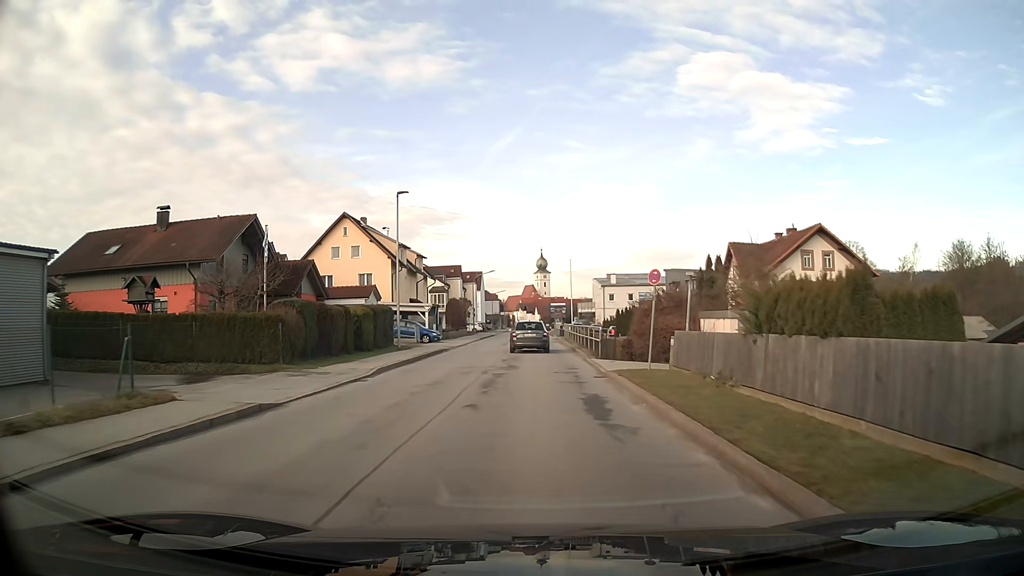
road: unclassified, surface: asphalt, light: Day
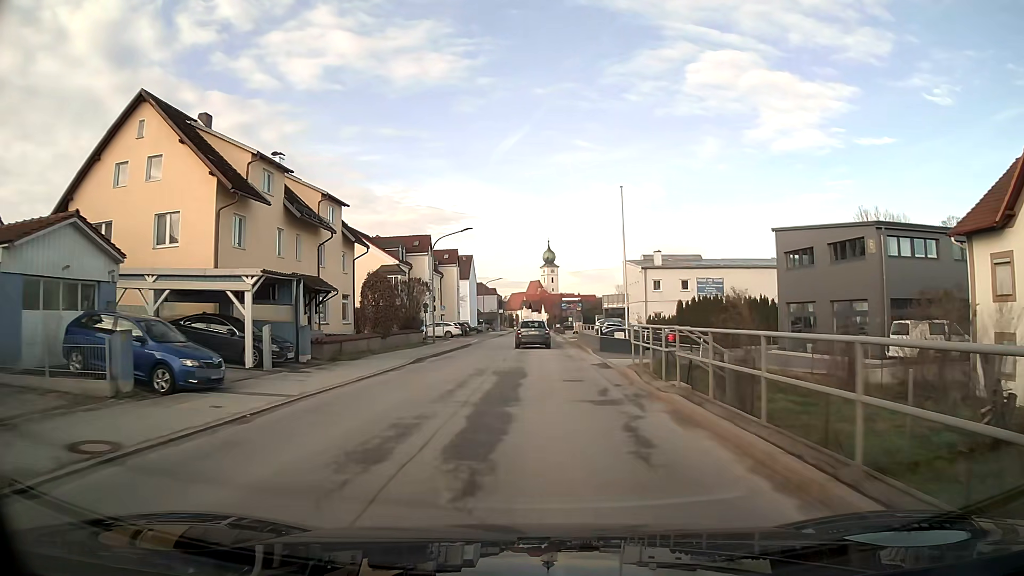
(-0.2, +34.9) m; 0°
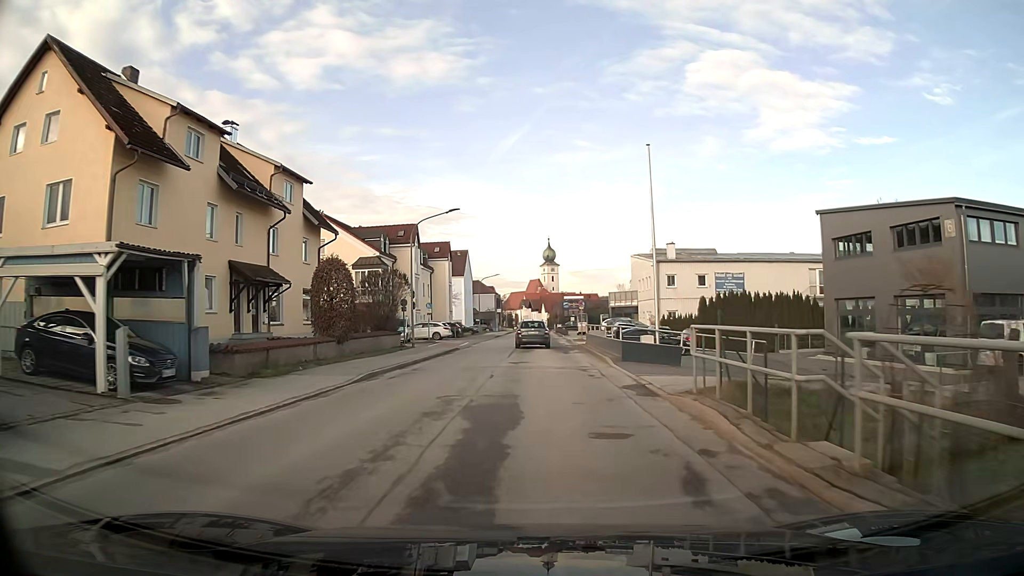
(0.0, +7.4) m; 0°
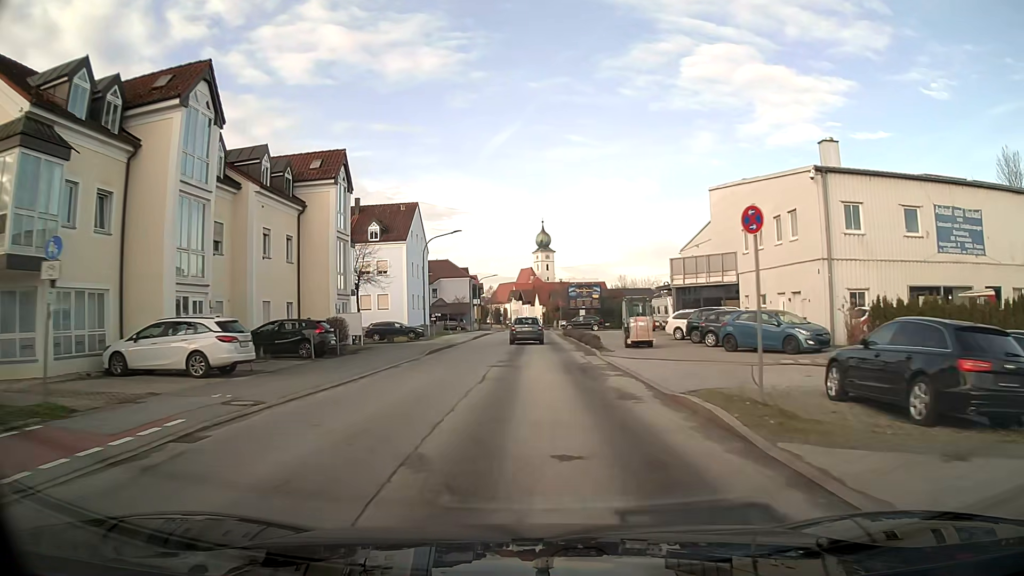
(+0.2, +38.7) m; +1°
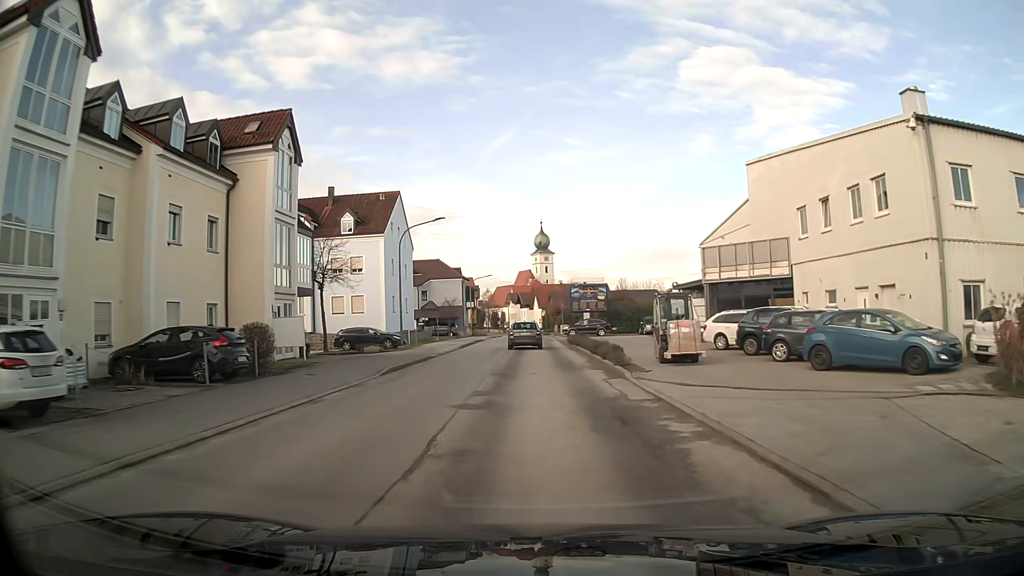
(0.0, +8.0) m; 0°
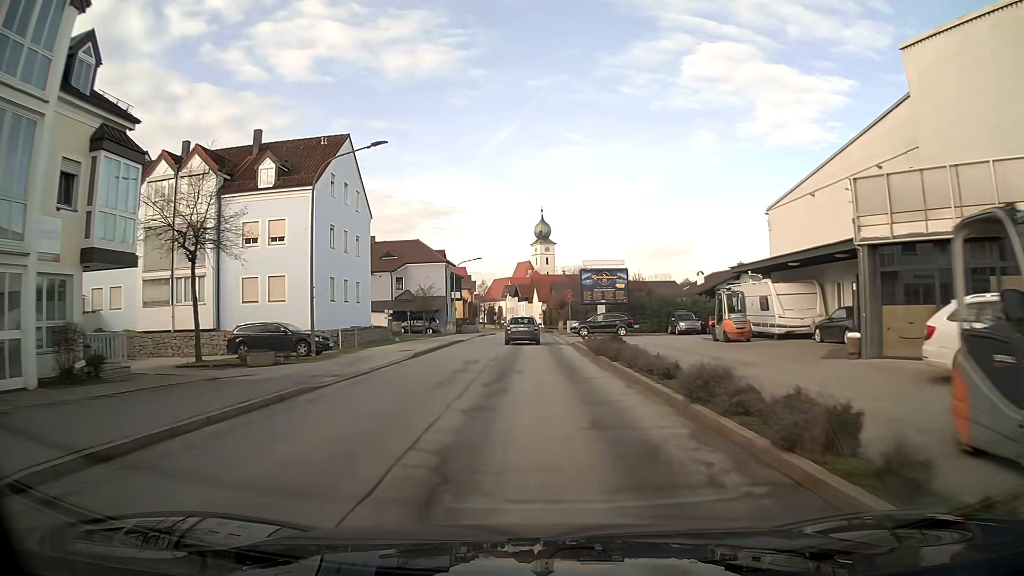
(0.0, +15.9) m; 0°
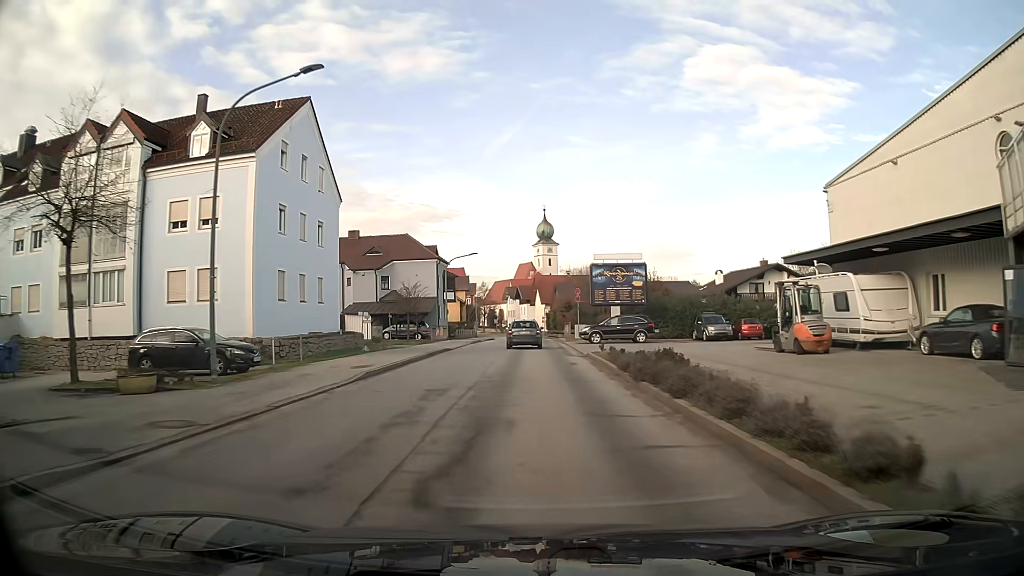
(0.0, +7.9) m; 0°
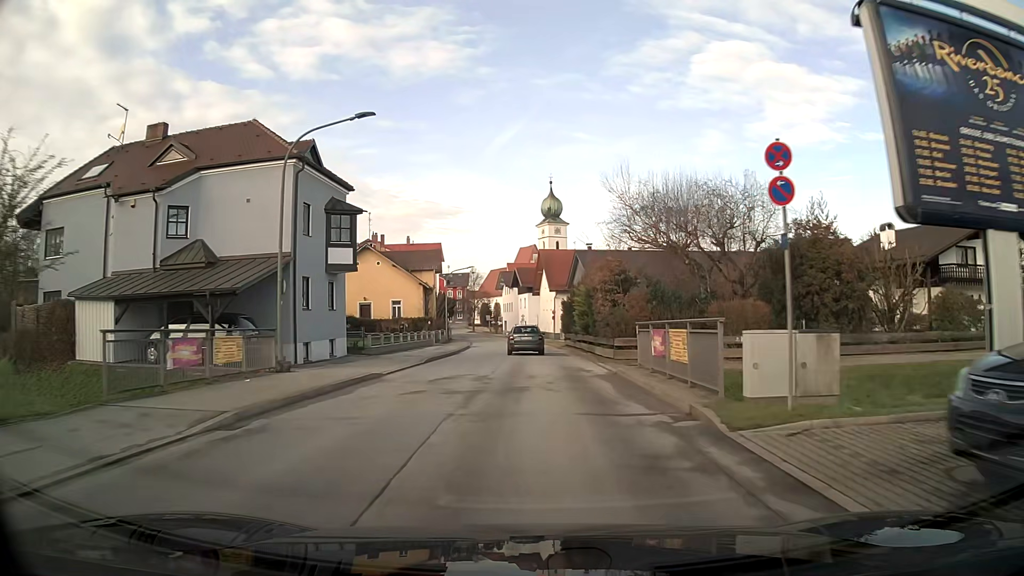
(-0.1, +39.0) m; 0°
